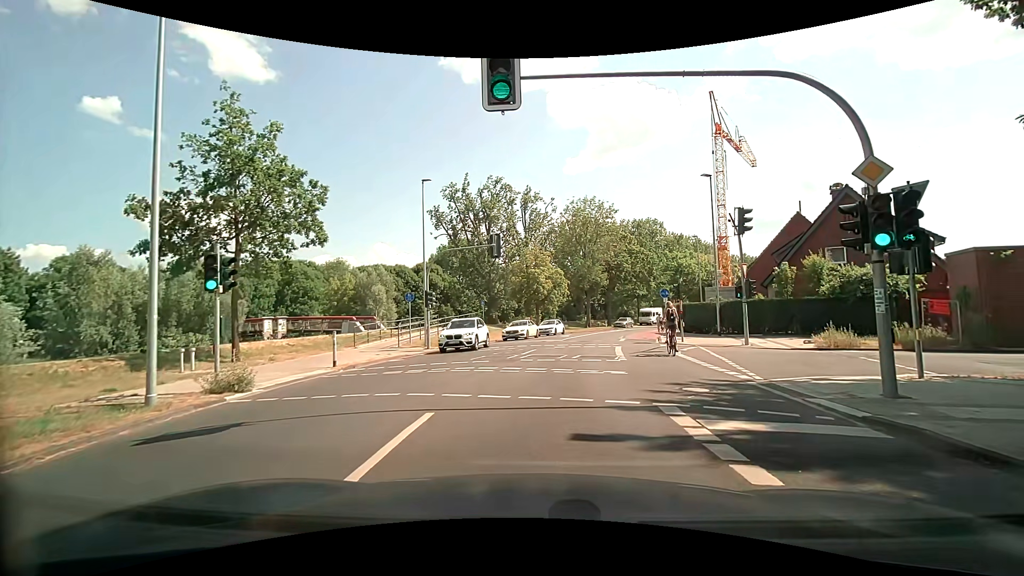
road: secondary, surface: asphalt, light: Day
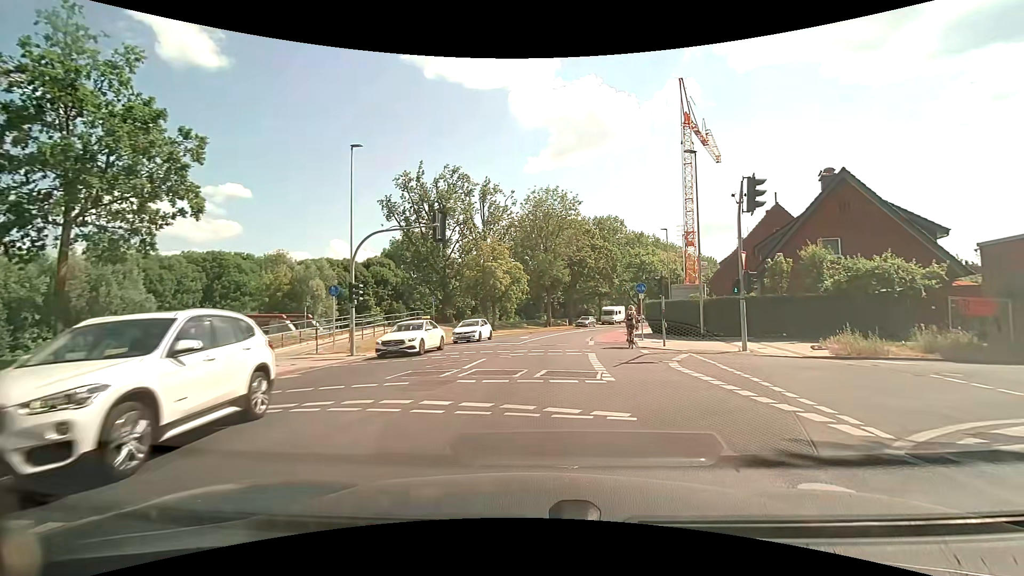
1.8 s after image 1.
(+0.2, +5.5) m; +5°
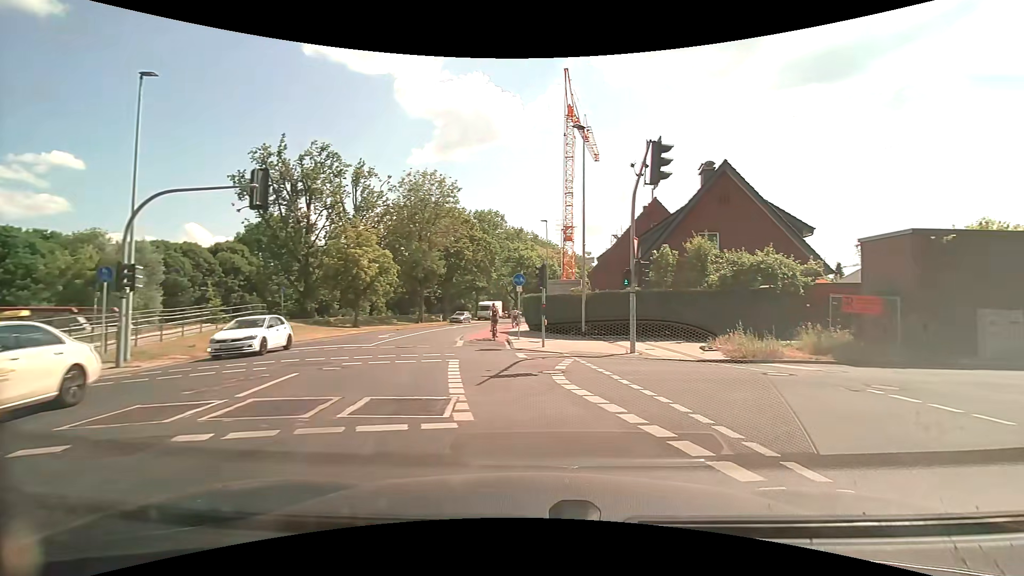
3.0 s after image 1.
(+0.4, +4.6) m; +14°
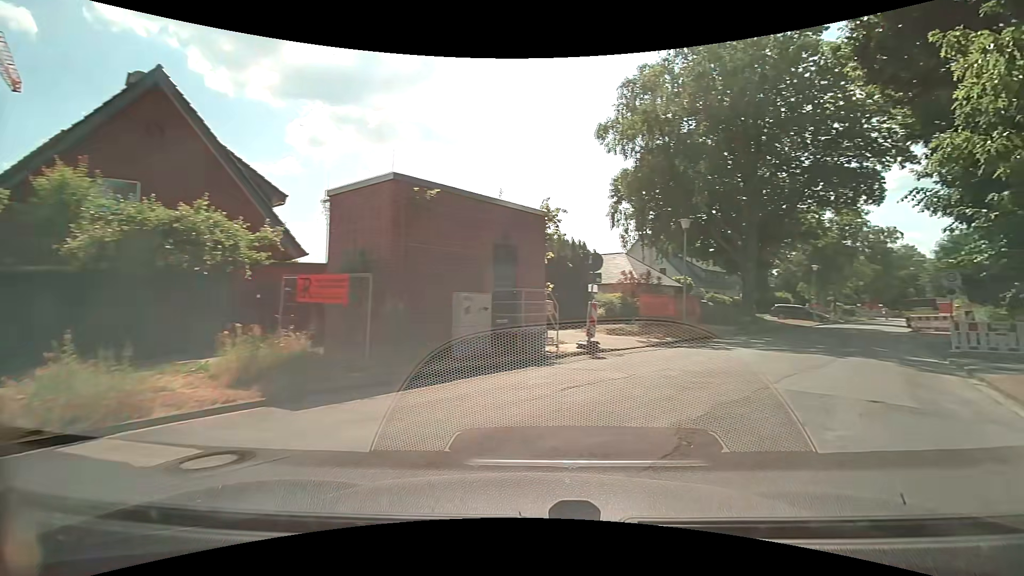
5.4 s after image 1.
(+4.0, +9.0) m; +52°
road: residential
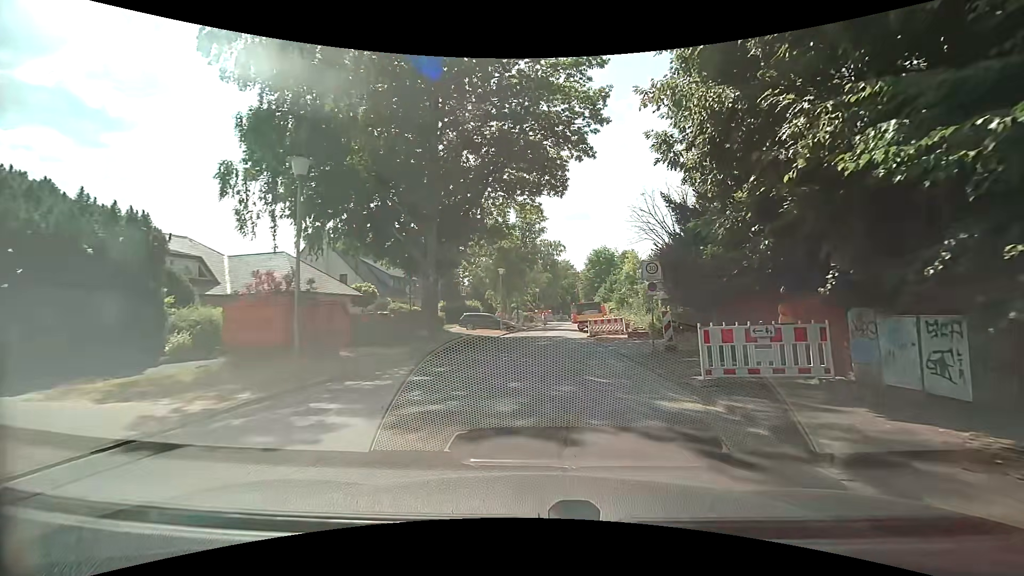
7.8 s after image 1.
(+4.2, +10.2) m; +34°
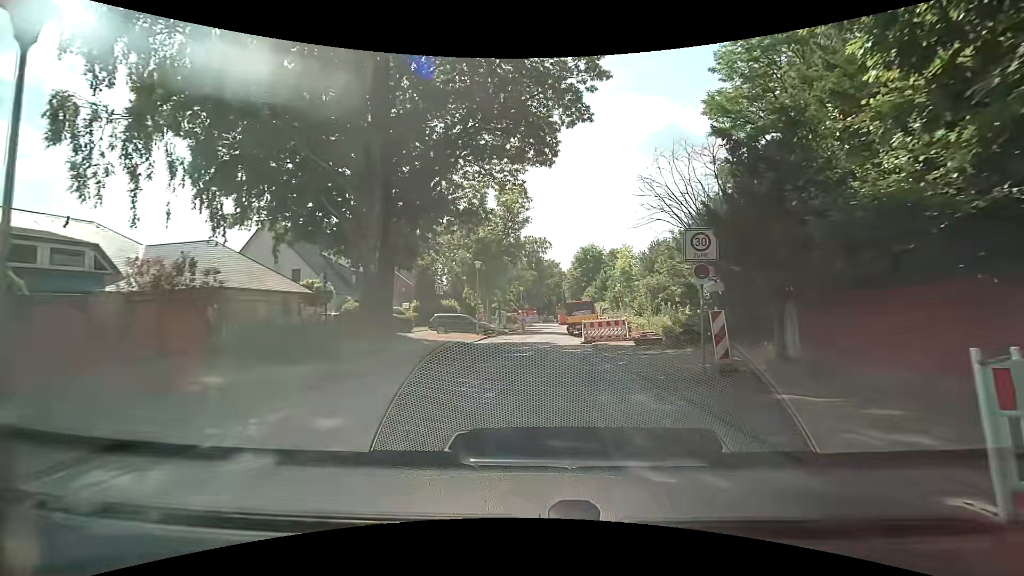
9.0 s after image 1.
(+0.1, +6.2) m; +1°
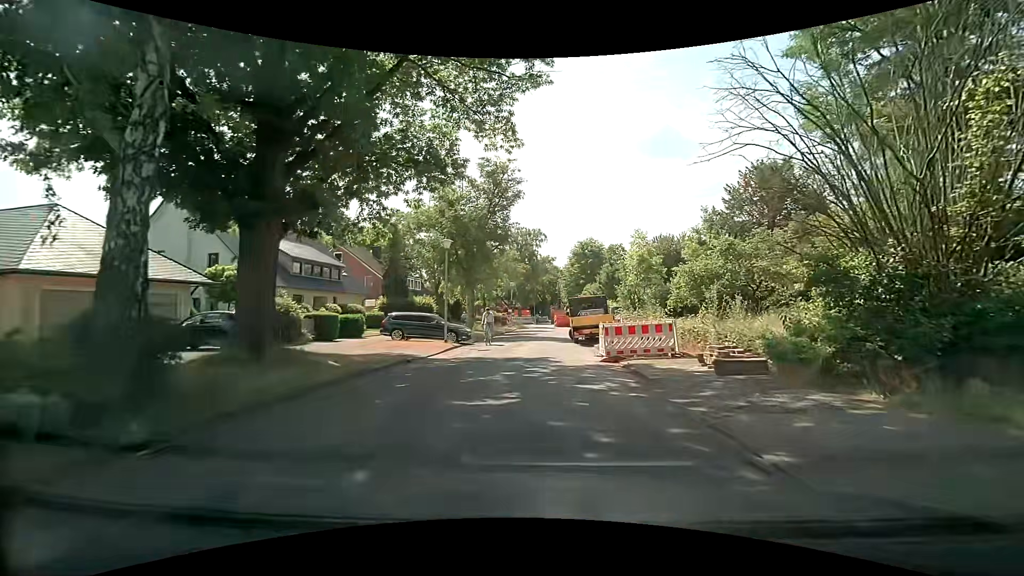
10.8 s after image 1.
(+0.2, +9.7) m; +3°
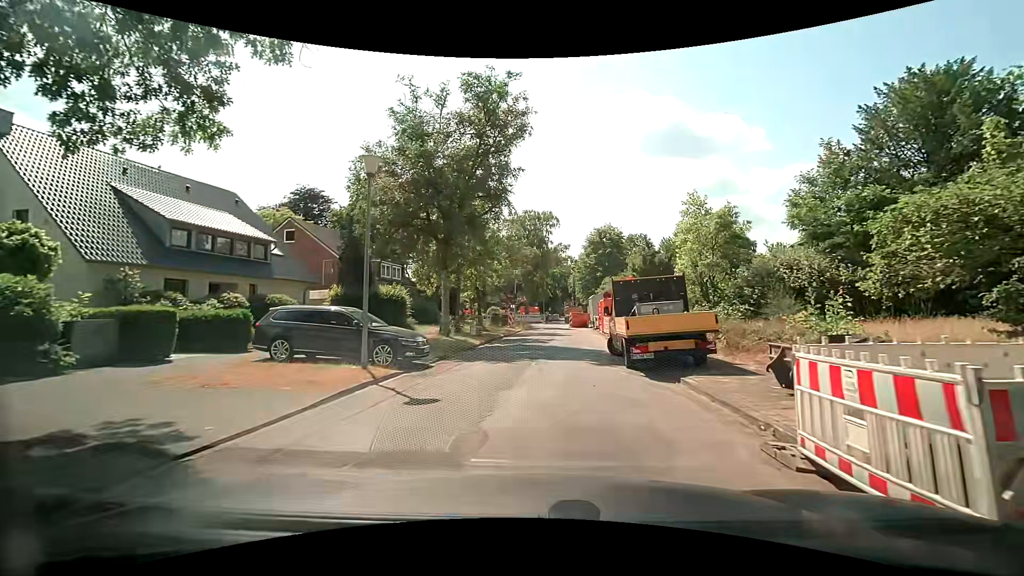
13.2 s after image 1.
(-0.3, +12.6) m; -2°
